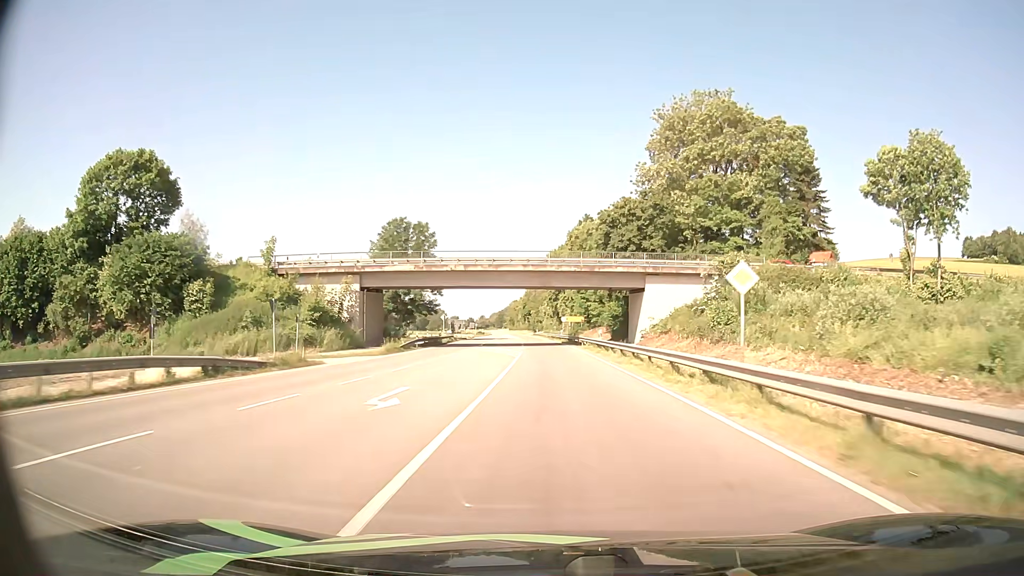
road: primary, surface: asphalt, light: Day
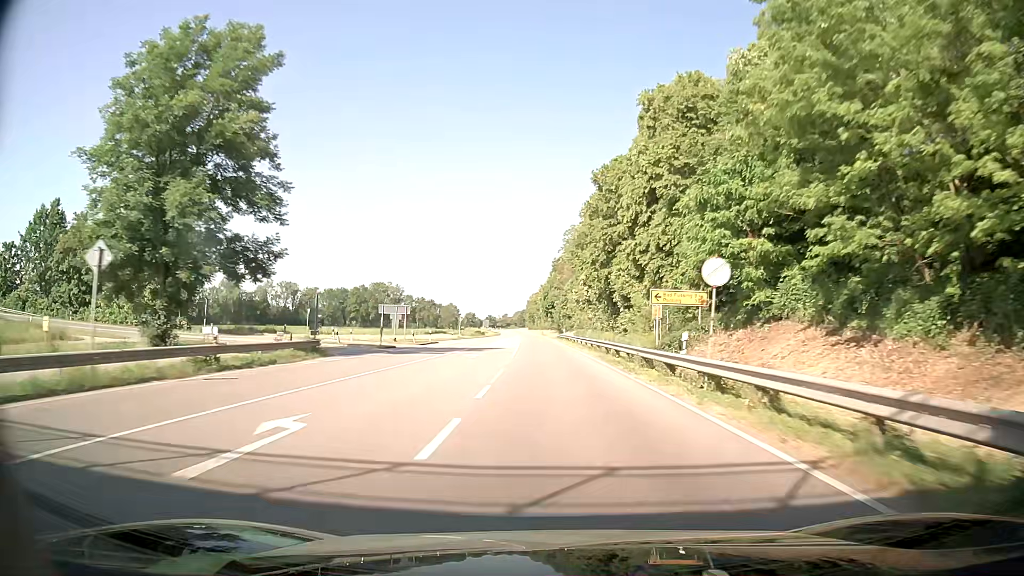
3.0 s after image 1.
(-1.0, +64.8) m; -1°
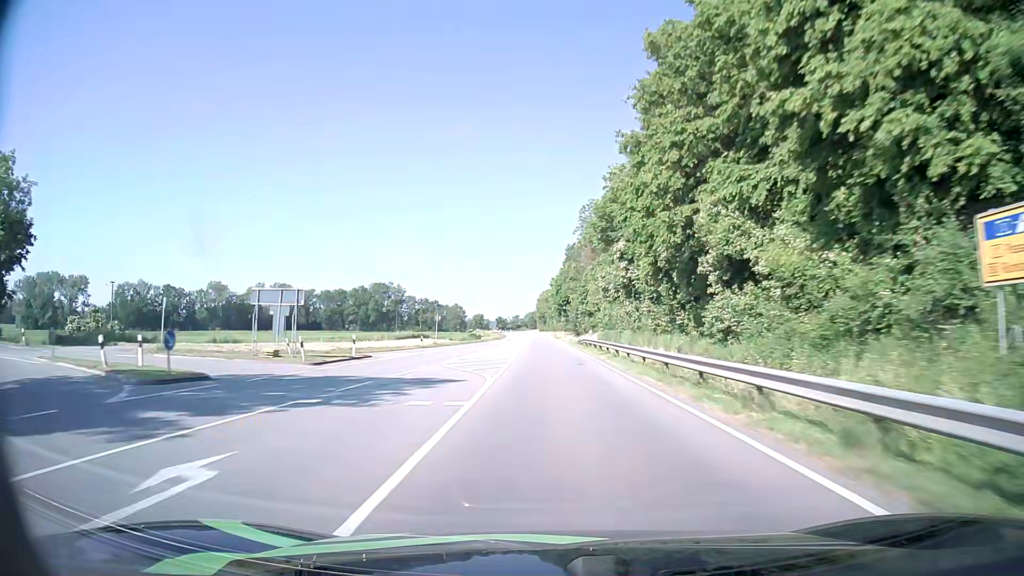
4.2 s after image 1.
(-0.5, +28.3) m; -2°
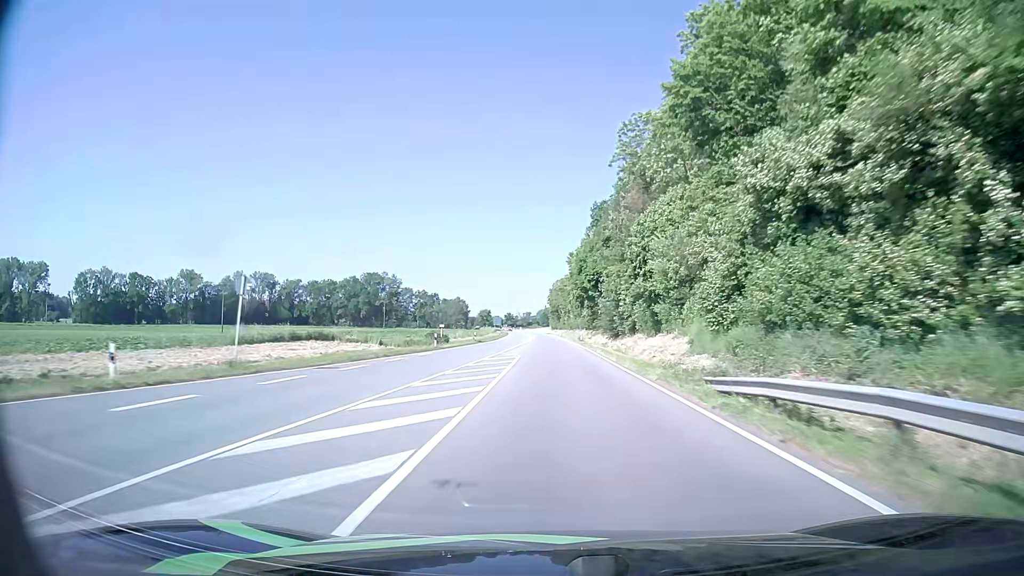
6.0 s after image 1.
(-0.6, +44.8) m; -1°
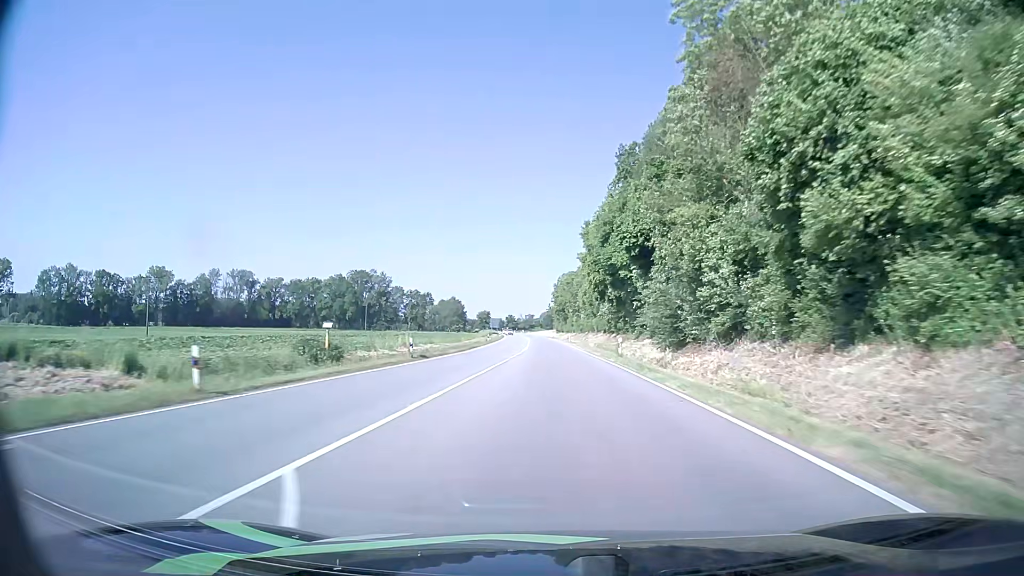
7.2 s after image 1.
(-0.1, +31.3) m; 0°
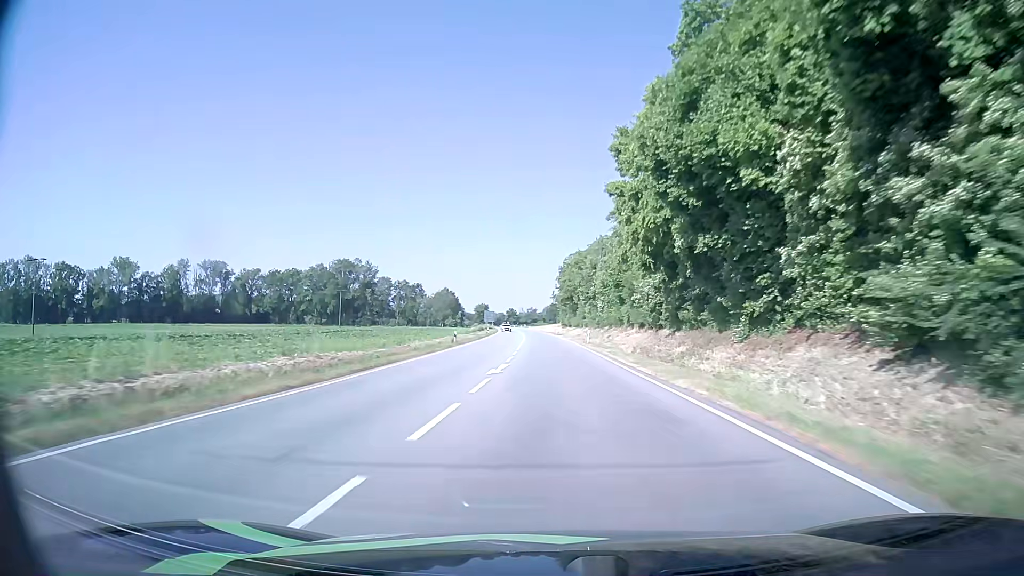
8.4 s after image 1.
(0.0, +32.0) m; 0°
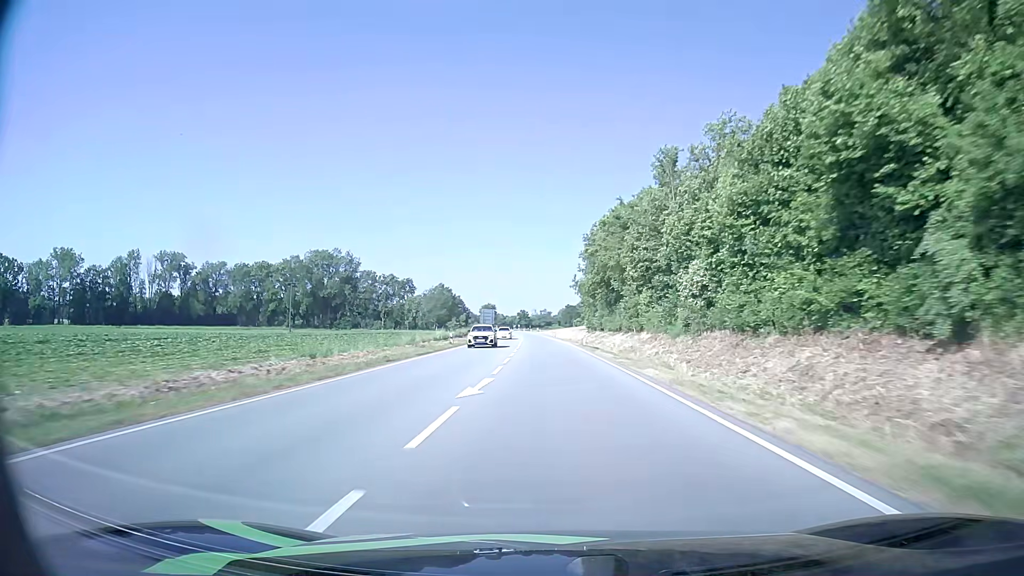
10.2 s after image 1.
(-0.3, +48.5) m; -1°
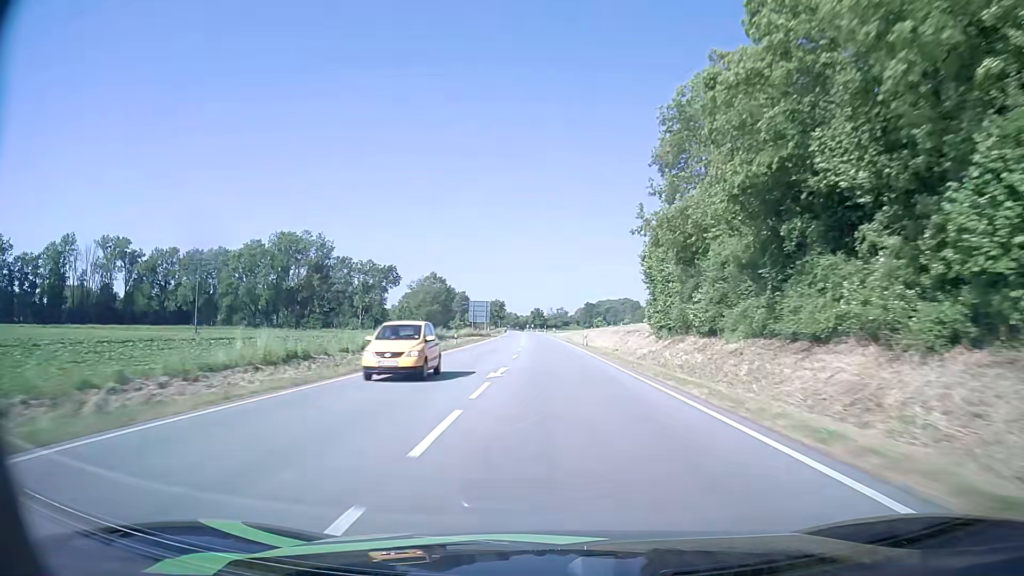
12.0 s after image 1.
(-0.8, +48.5) m; -1°
(0, +10) (0, +20) (0, +30) (0, +40) (0, +50) (-1, +60) (-1, +70) (-1, +80) (-1, +90) (-2, +100) m
